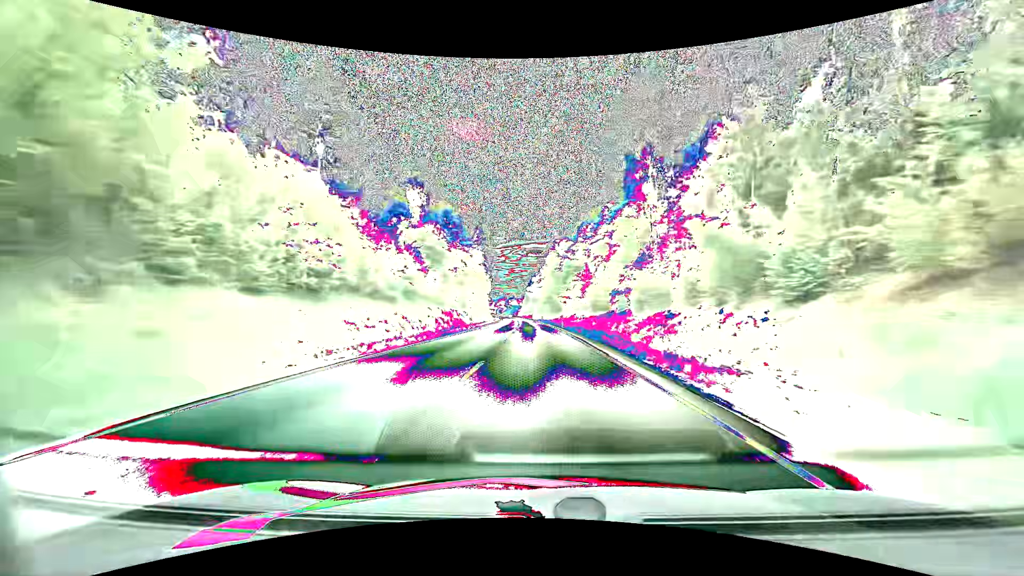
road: primary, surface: asphalt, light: Day
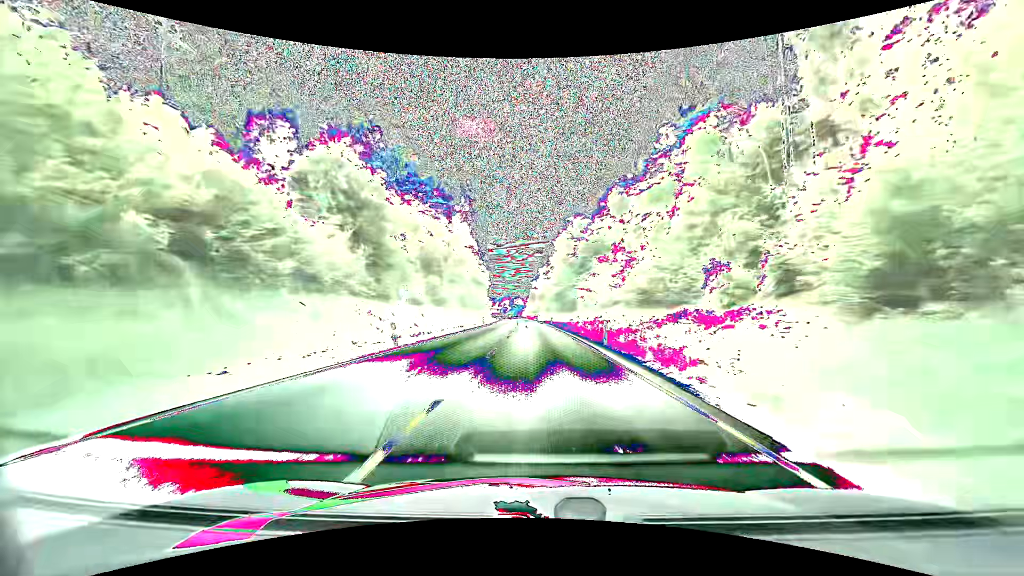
(-0.3, +30.2) m; -1°
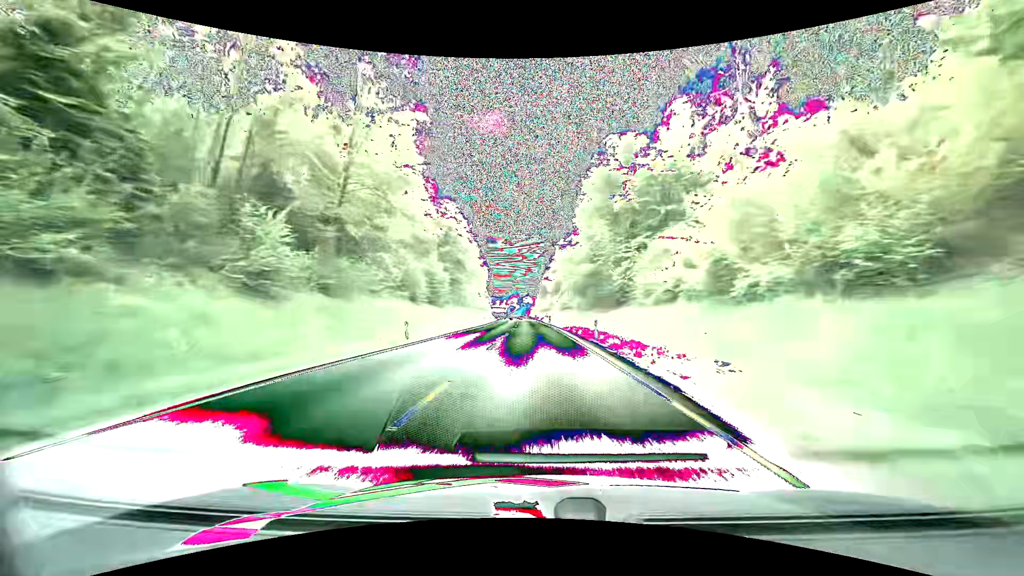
(-0.6, +45.9) m; -2°
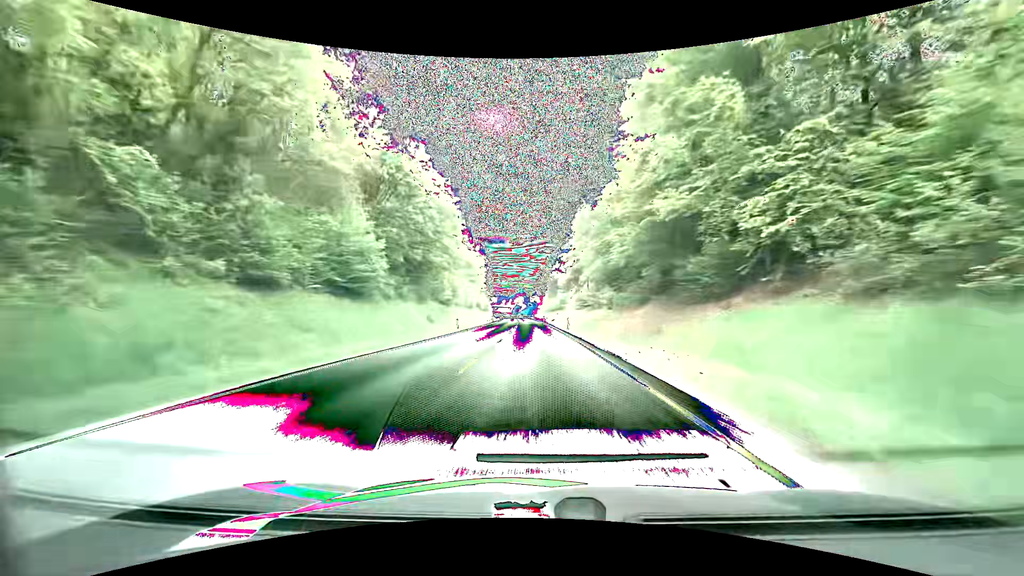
(-0.1, +30.9) m; -1°
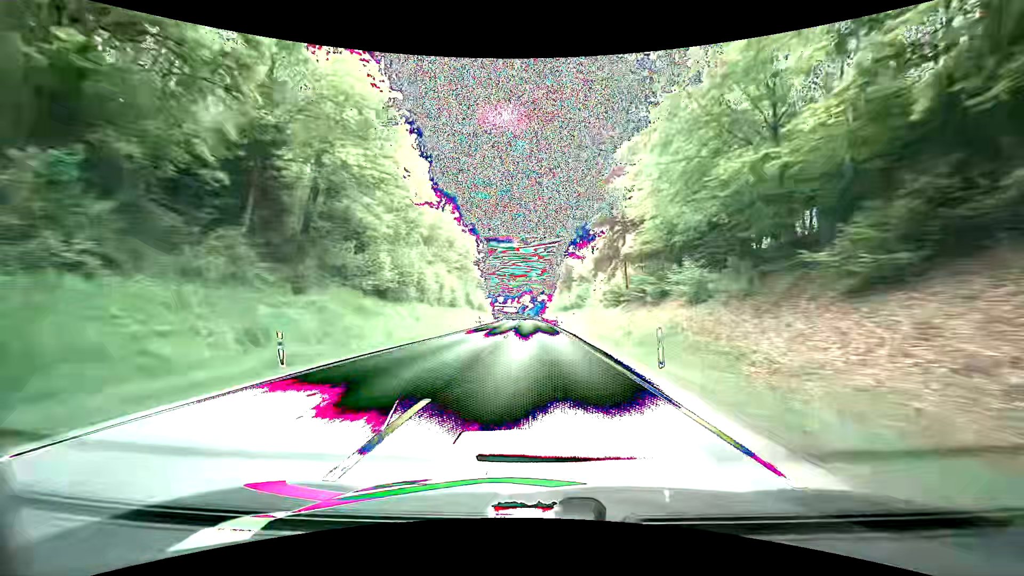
(0.0, +31.2) m; 0°
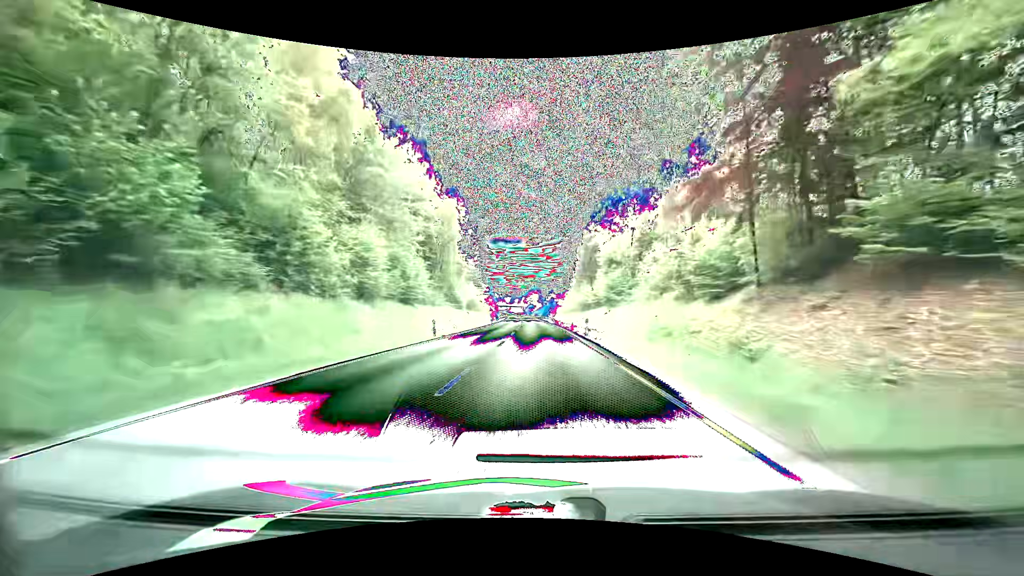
(-0.4, +31.4) m; -1°
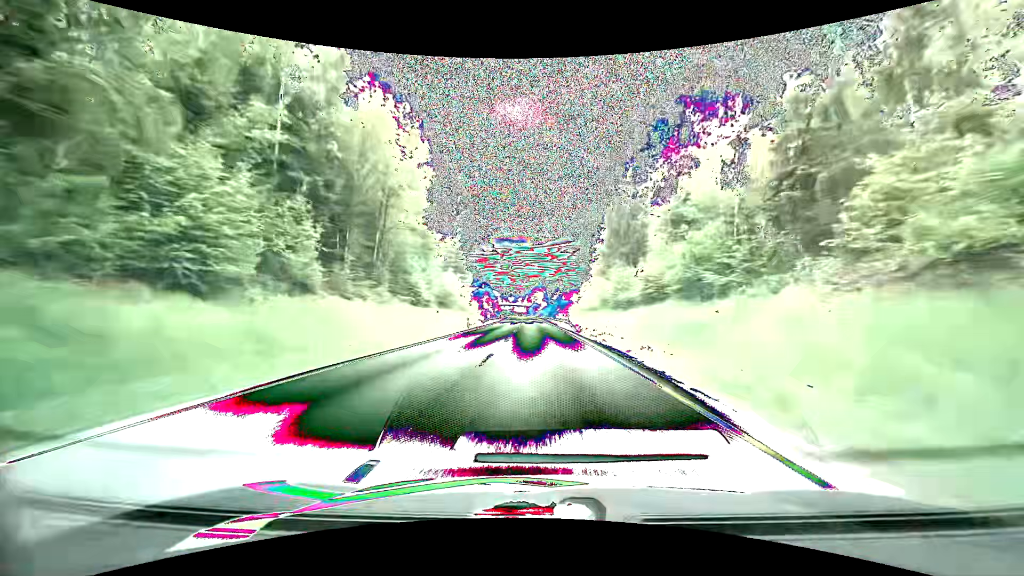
(-0.3, +31.7) m; -1°
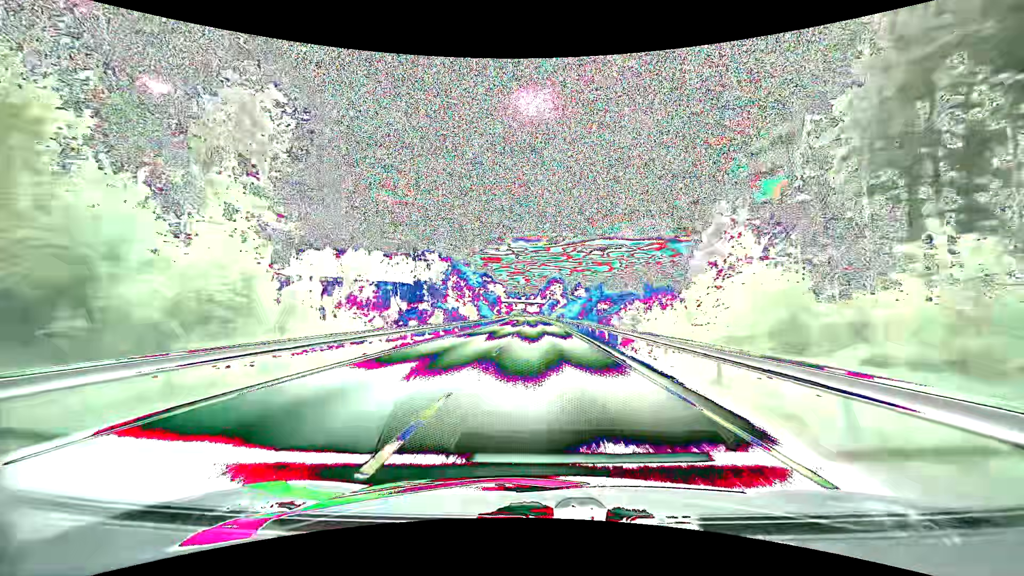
(-1.0, +80.2) m; -1°
(0, +10) (0, +20) (0, +30) (0, +40) (0, +50) (0, +60) (-1, +70) (-1, +80) (-1, +90) (-1, +100) m
